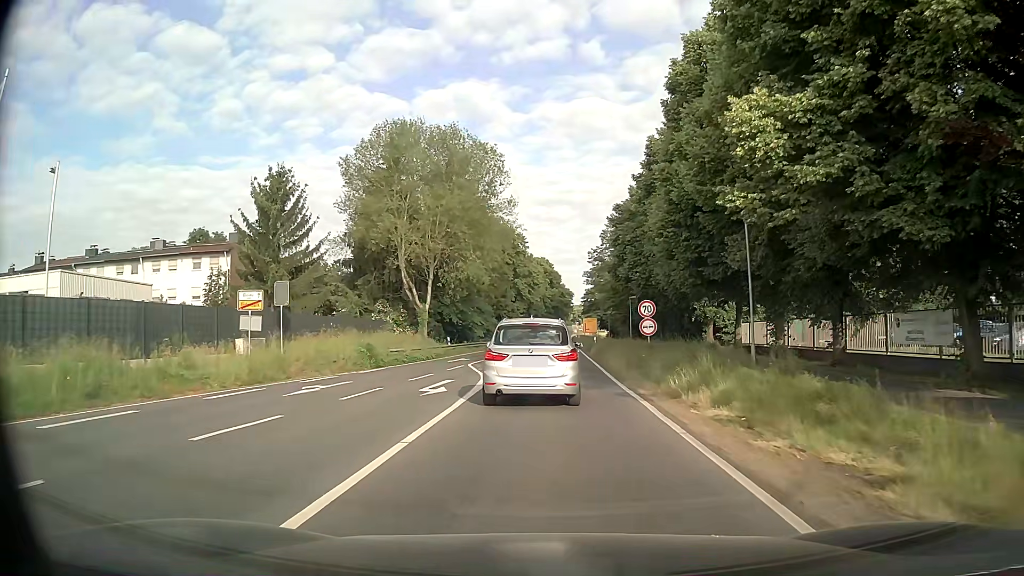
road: primary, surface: asphalt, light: Day
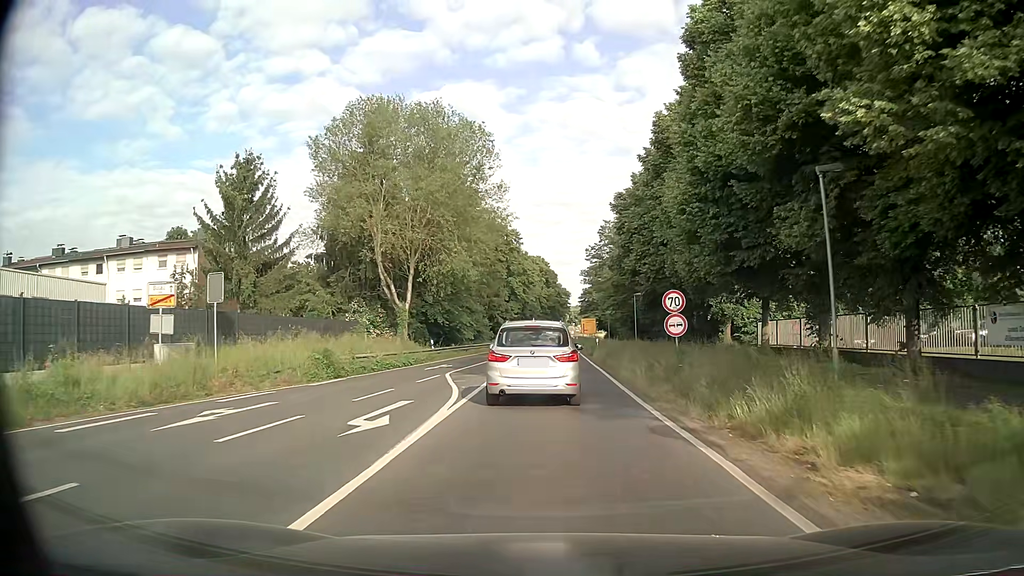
(0.0, +5.8) m; 0°
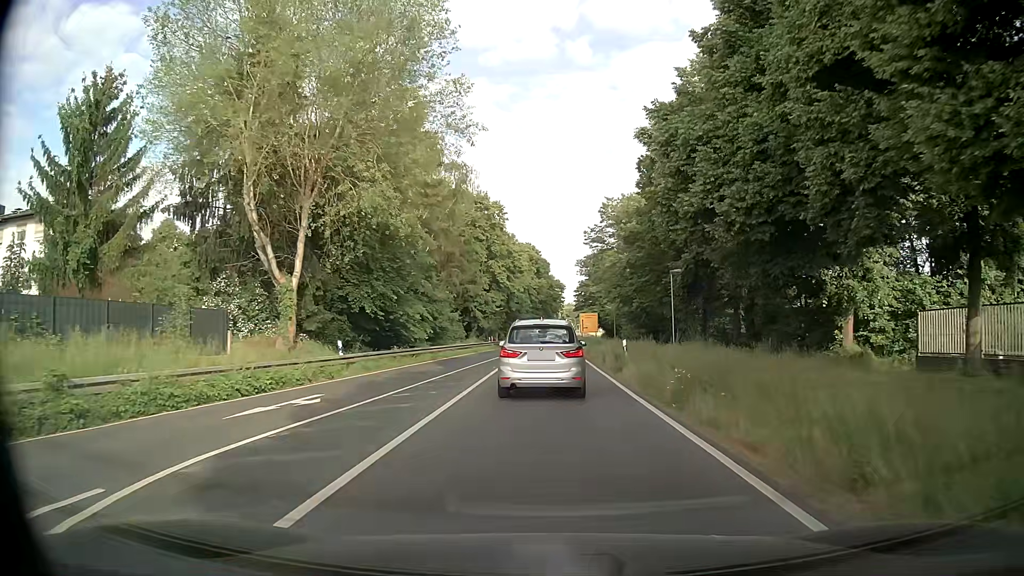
(0.0, +18.8) m; 0°
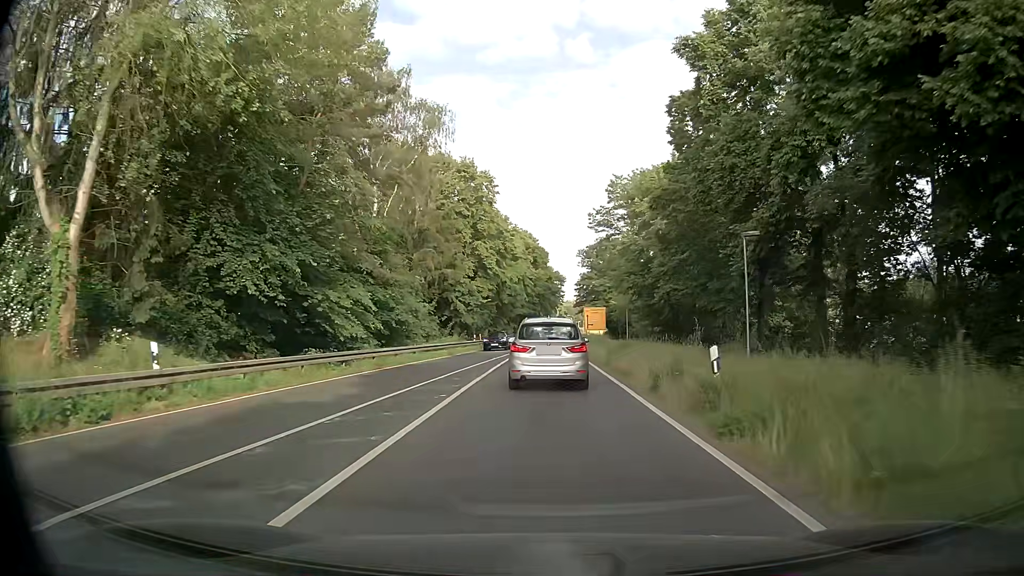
(0.0, +13.2) m; 0°
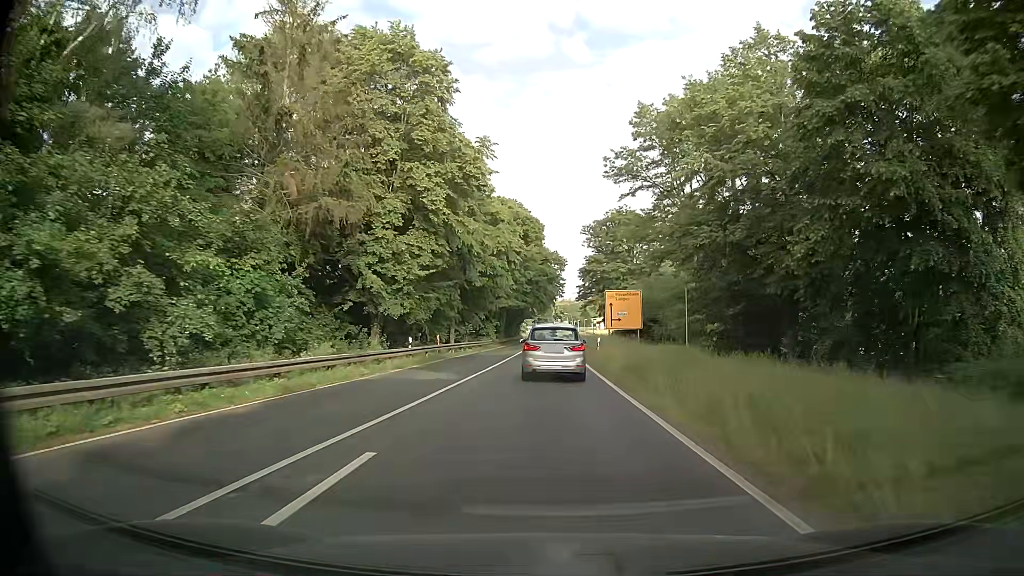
(+0.4, +27.6) m; 0°
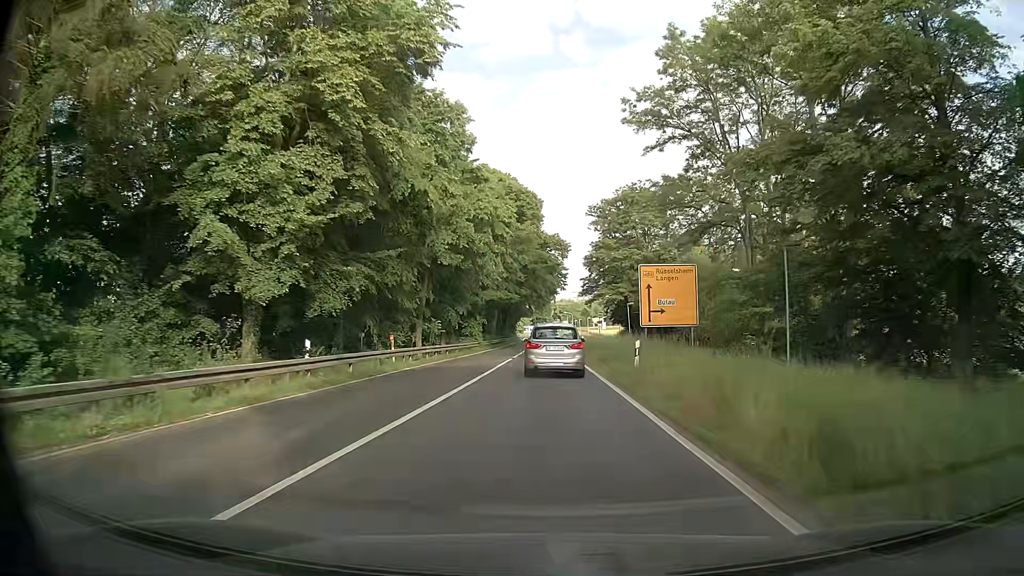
(+0.2, +14.7) m; +1°
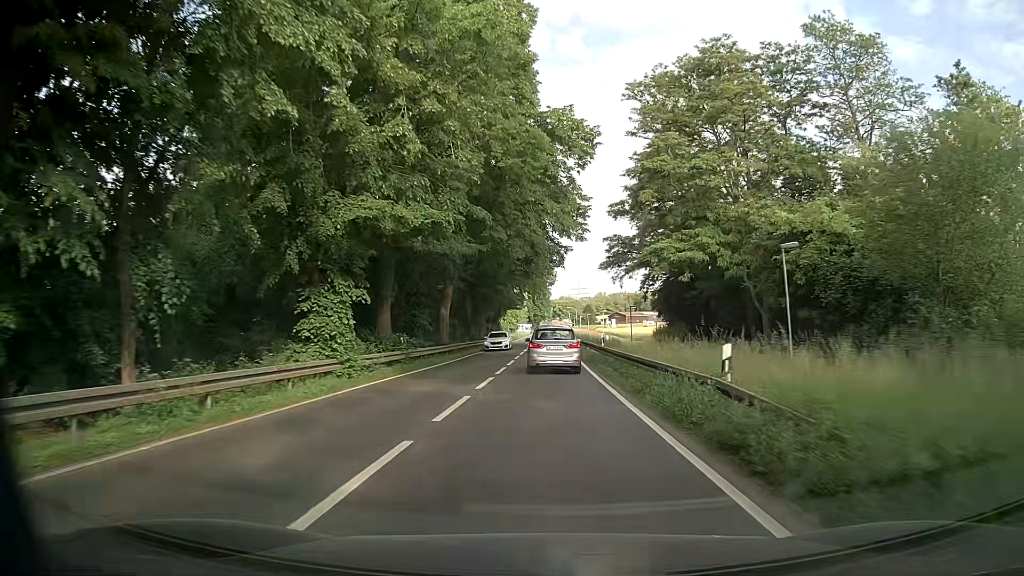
(0.0, +39.5) m; 0°
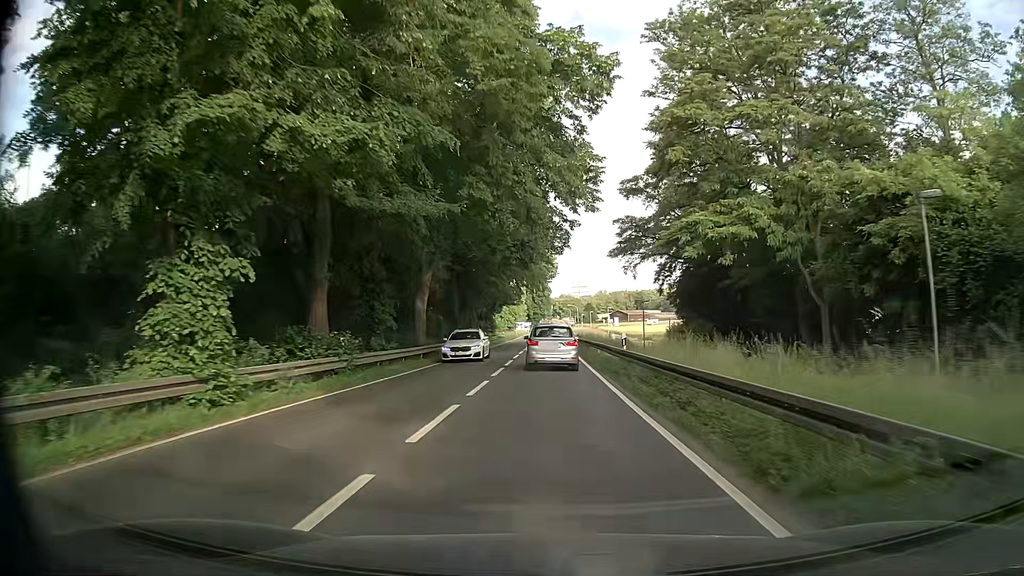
(-0.1, +8.3) m; -1°
(0, +10) (0, +20) (0, +30) (0, +40) (0, +50) (0, +60) (0, +70) (0, +80) (+1, +90) (+1, +100) m
